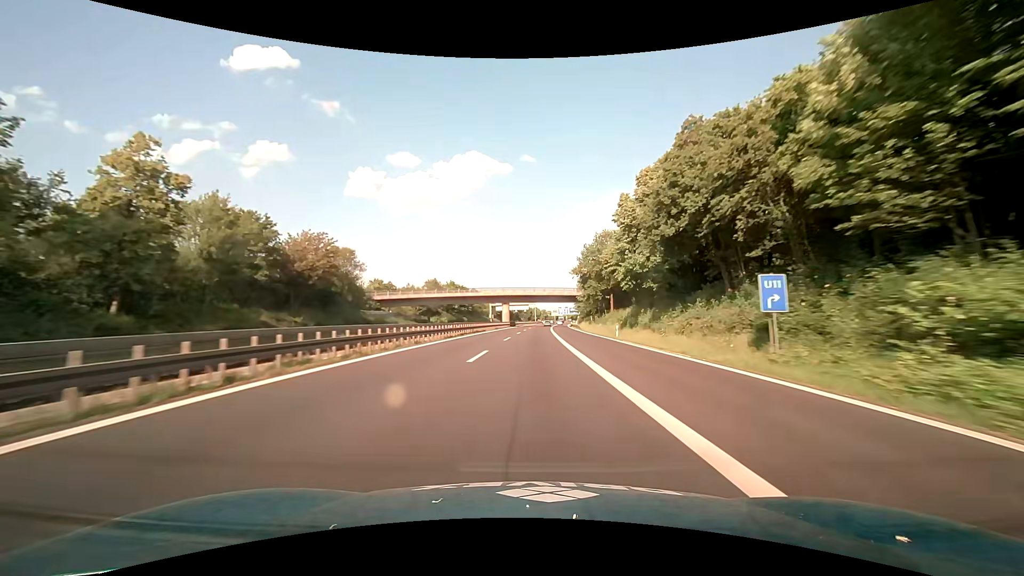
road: motorway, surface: asphalt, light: Day
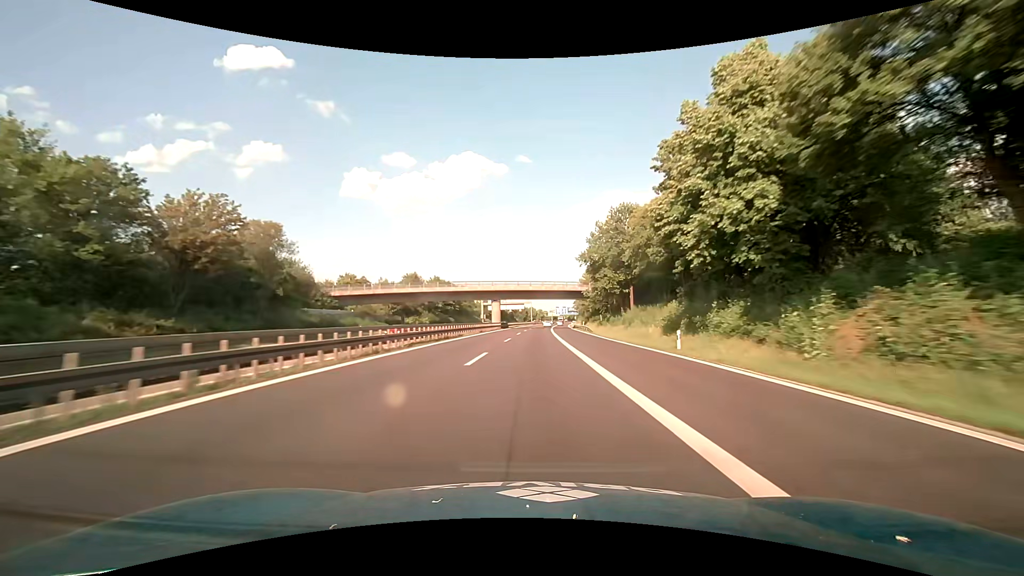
(+0.1, +18.8) m; 0°
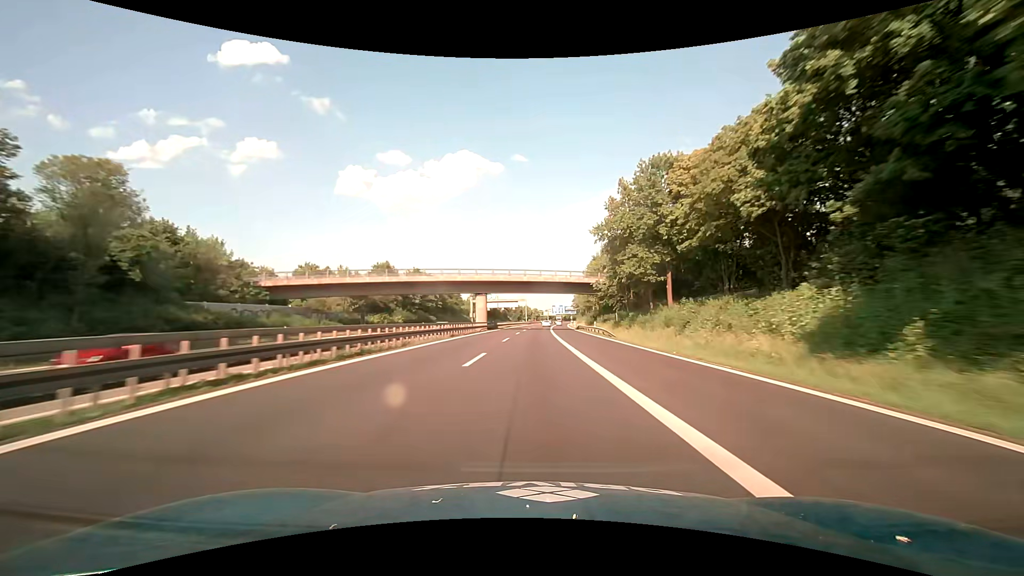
(+0.1, +18.7) m; +1°
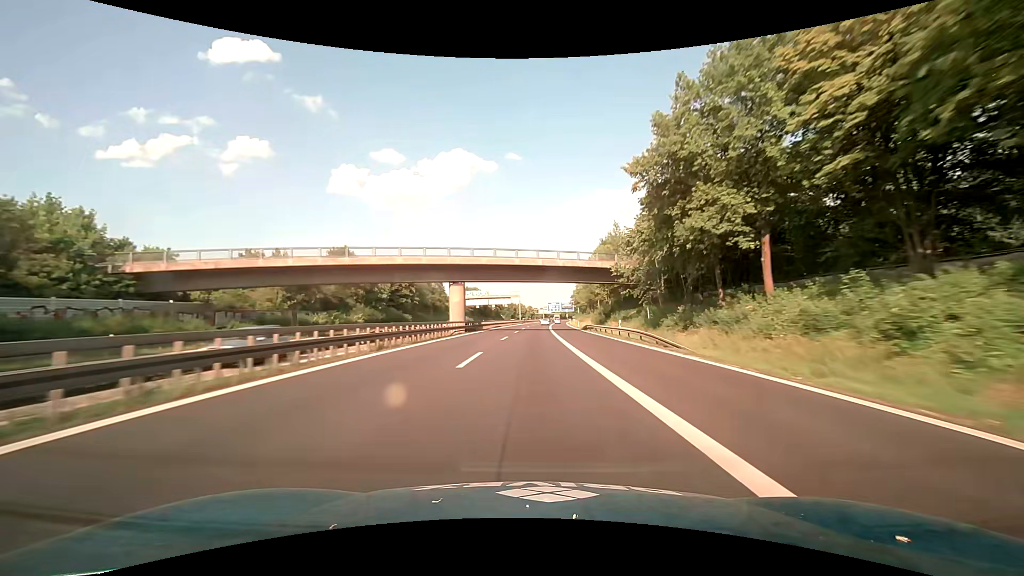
(+0.1, +18.7) m; +1°
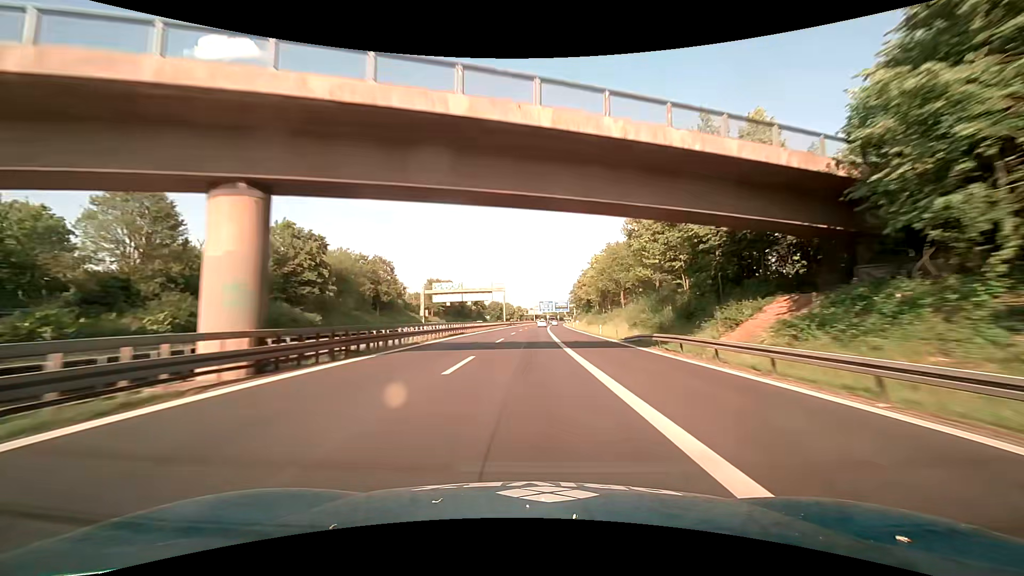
(+0.4, +37.5) m; +1°
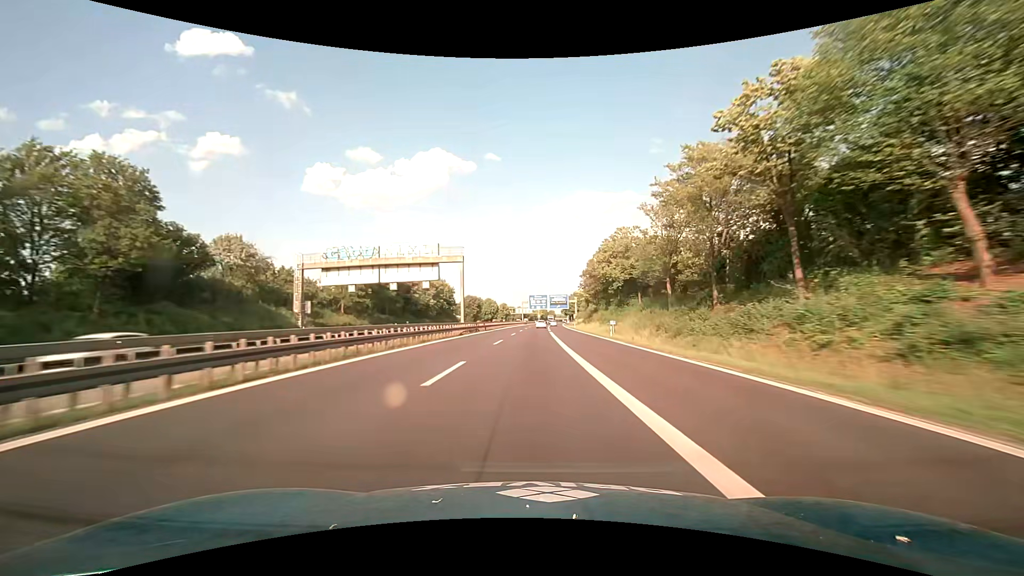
(+0.6, +56.2) m; +1°
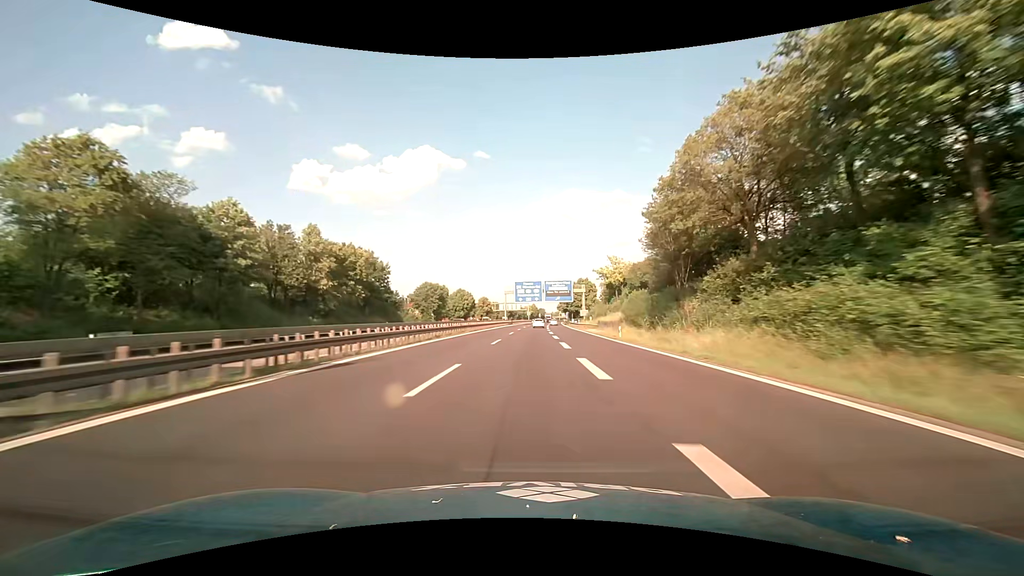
(+0.9, +55.6) m; +1°
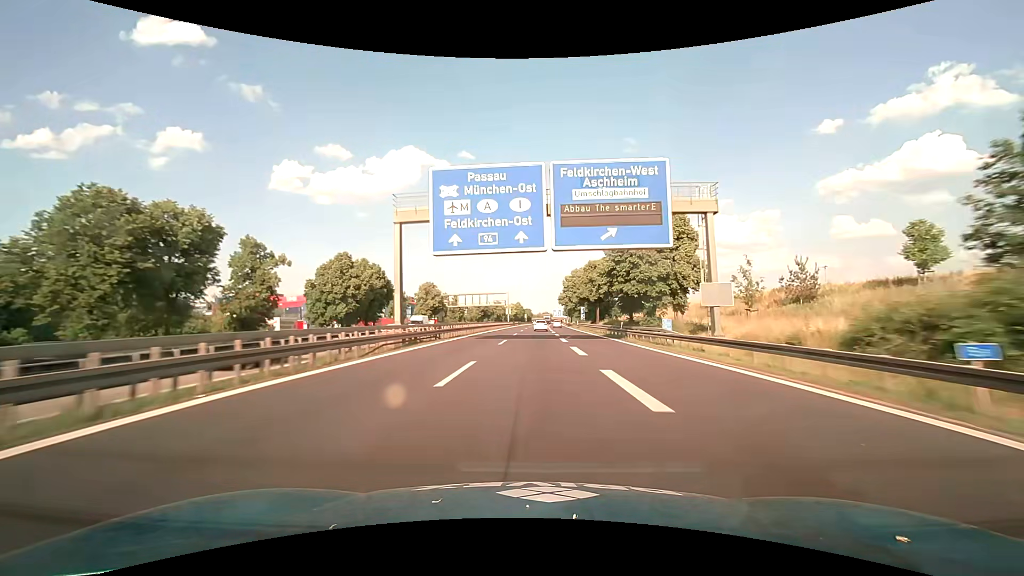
(+1.4, +88.3) m; +2°
(0, +10) (0, +20) (0, +30) (0, +40) (0, +50) (+1, +60) (+1, +70) (+1, +80) (+1, +90) (+2, +100) m
